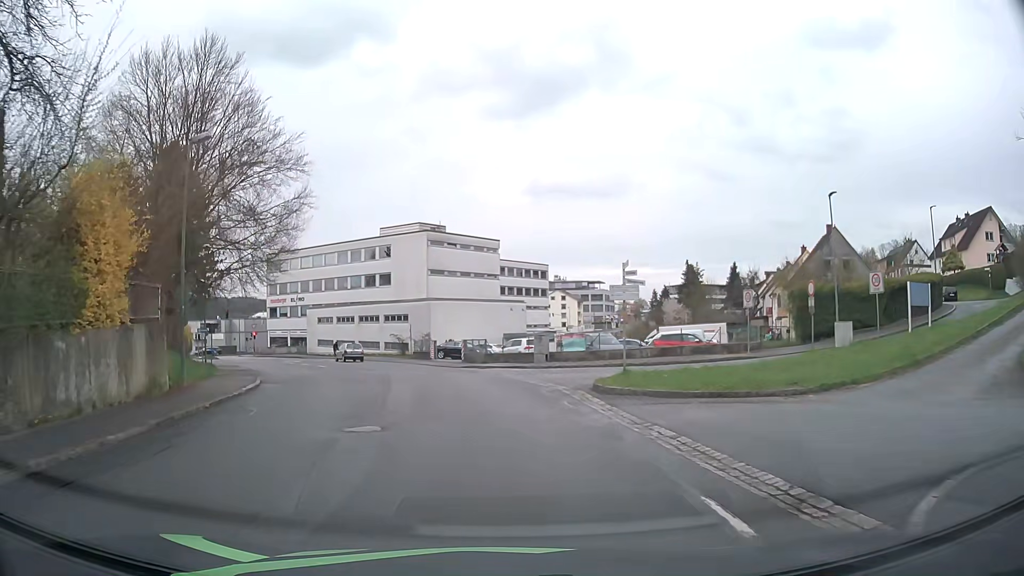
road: residential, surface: asphalt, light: Day
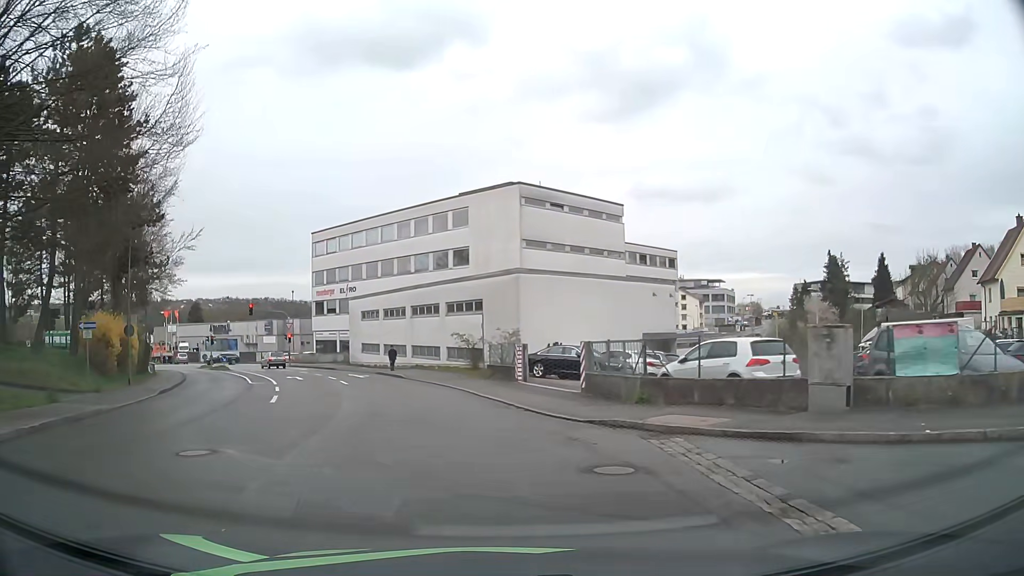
(-1.1, +23.9) m; -7°
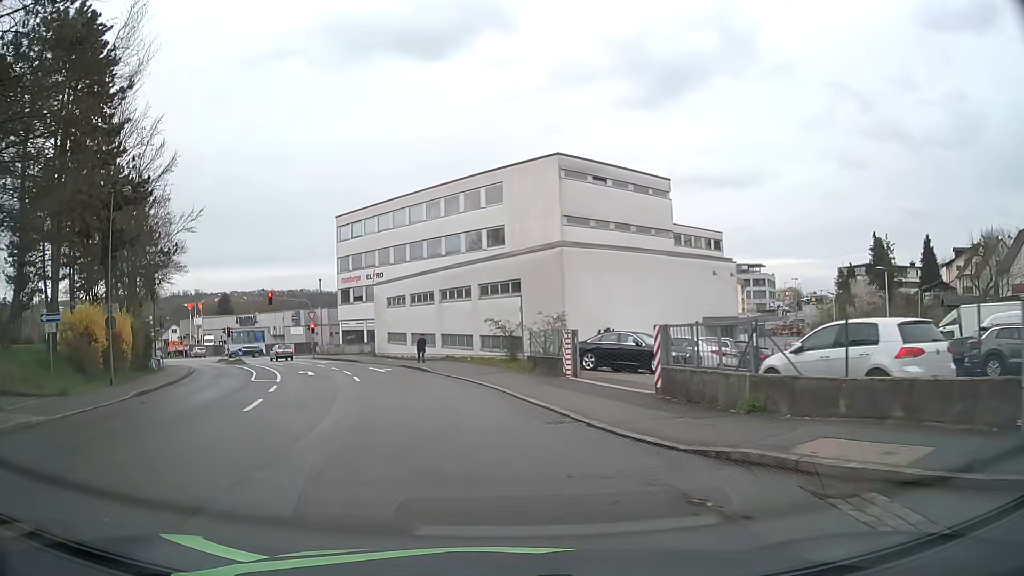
(-0.1, +4.7) m; -3°
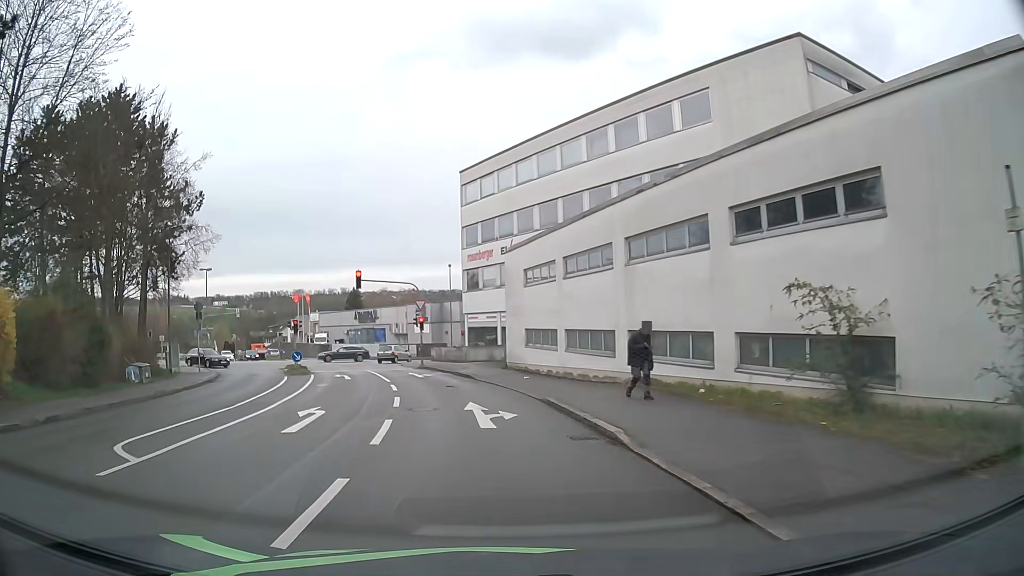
(-2.5, +19.3) m; -13°
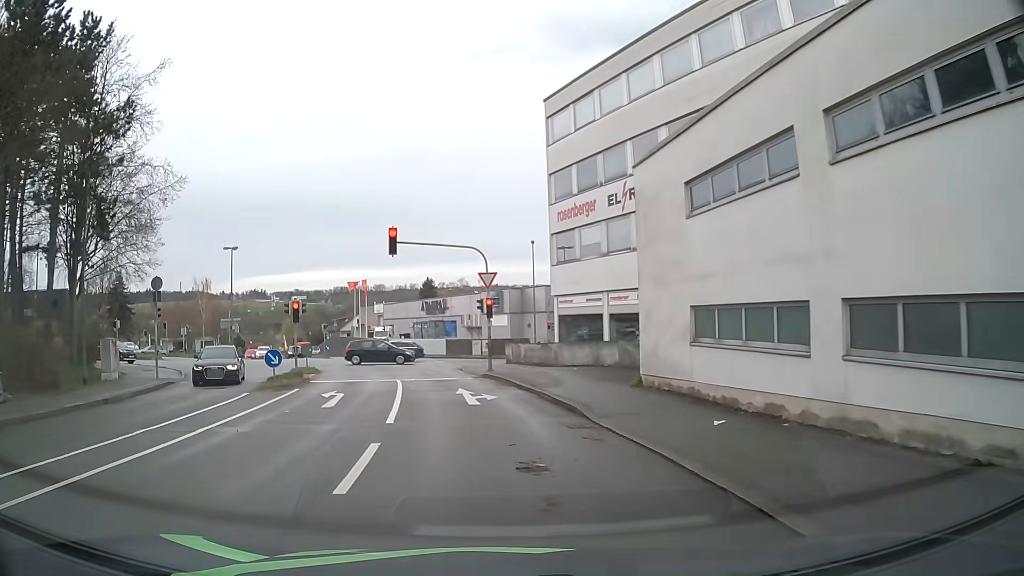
(-1.0, +14.7) m; -7°
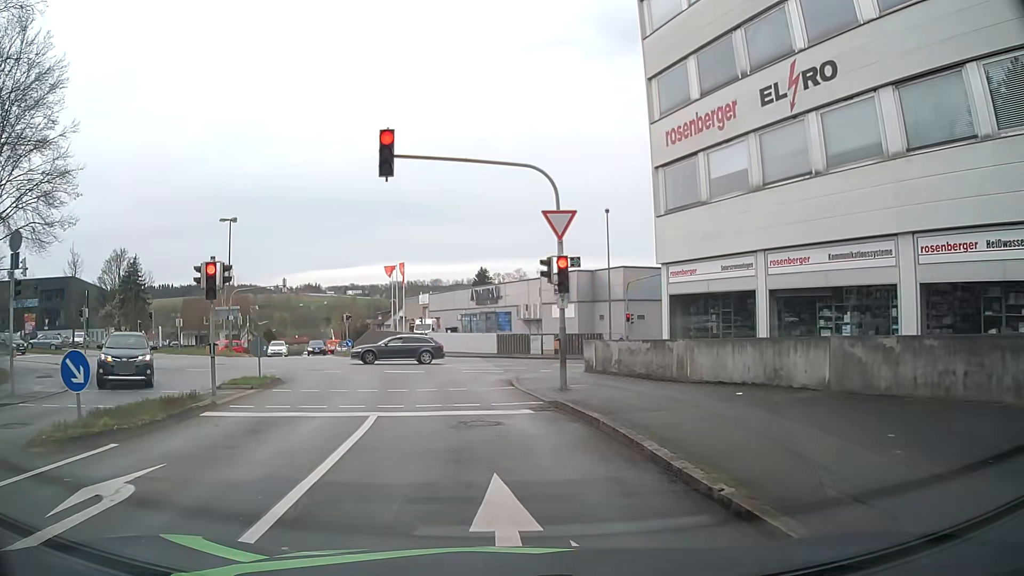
(-0.6, +12.8) m; -5°
